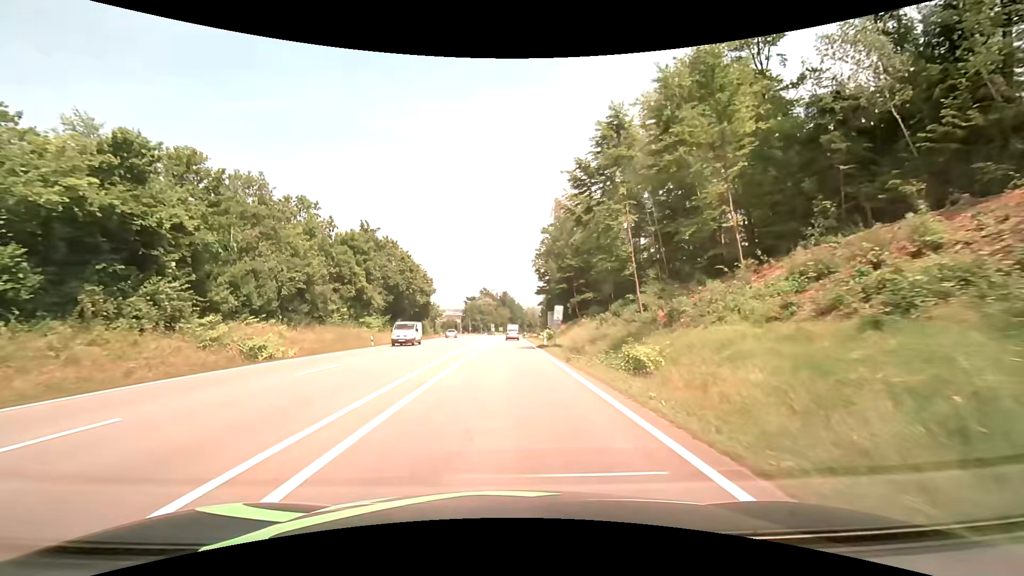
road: secondary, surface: asphalt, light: Day
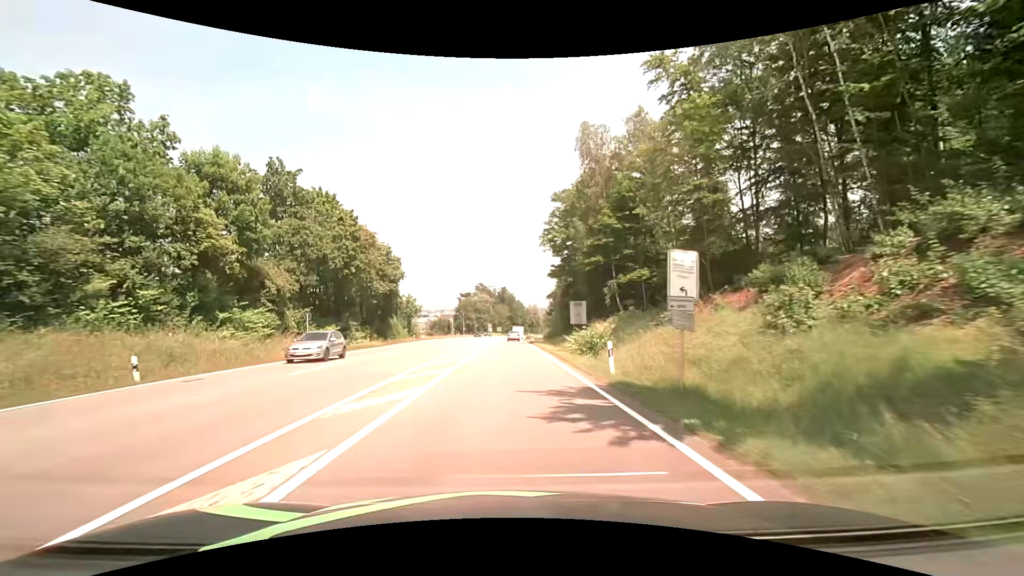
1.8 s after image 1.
(-0.1, +27.6) m; 0°
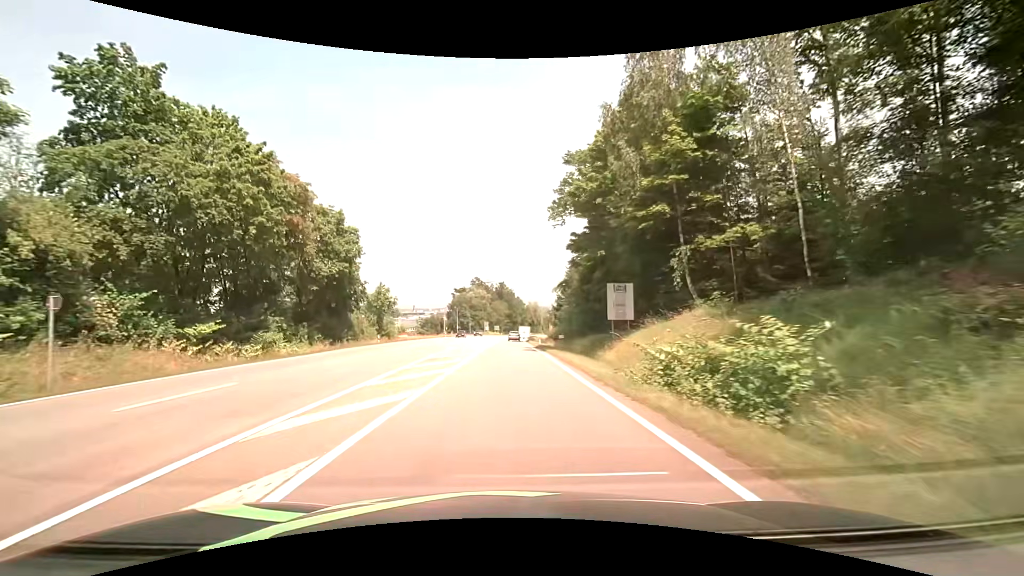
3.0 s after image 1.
(+0.1, +18.4) m; 0°
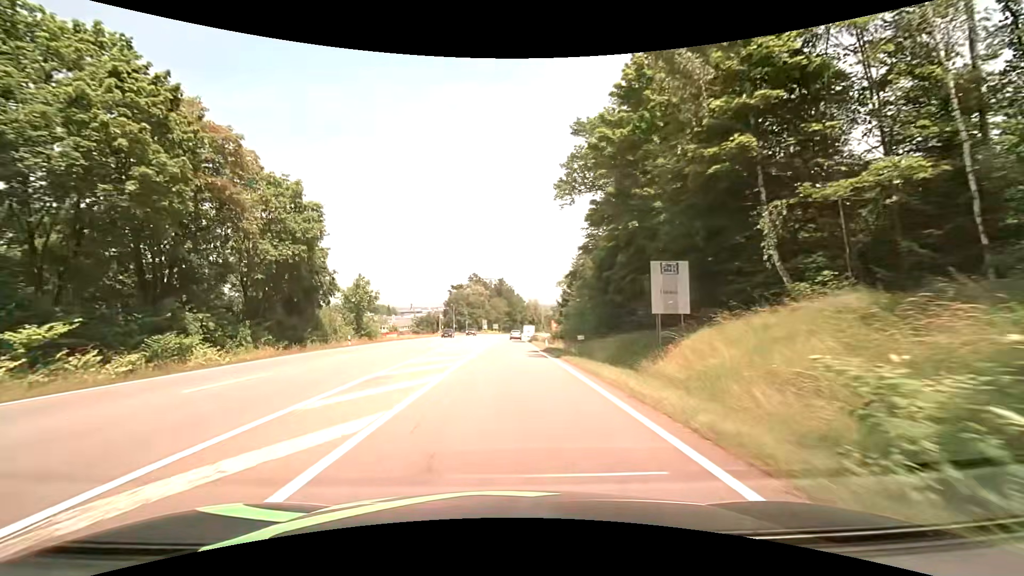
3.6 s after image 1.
(0.0, +9.2) m; 0°
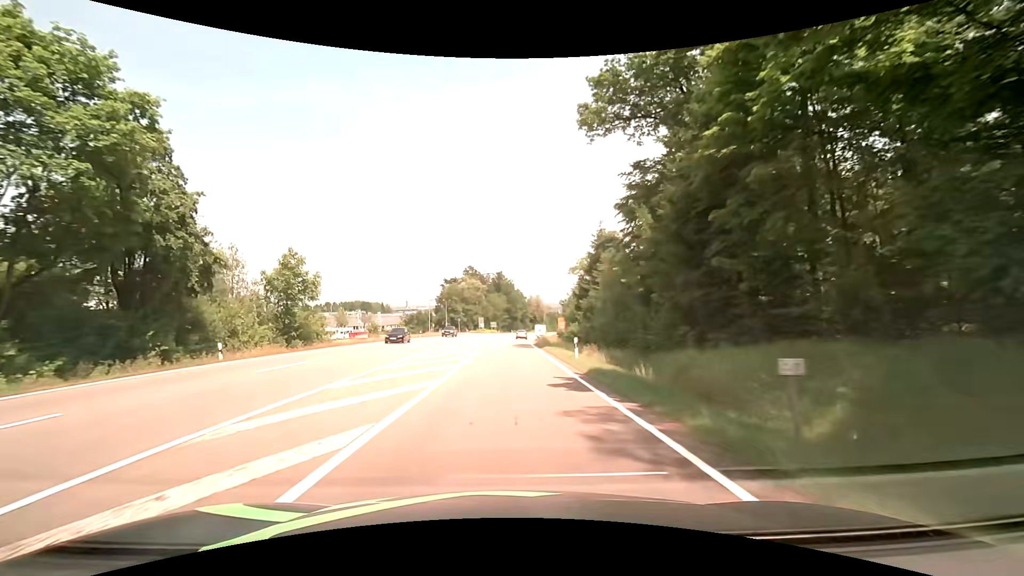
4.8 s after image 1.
(0.0, +18.4) m; 0°
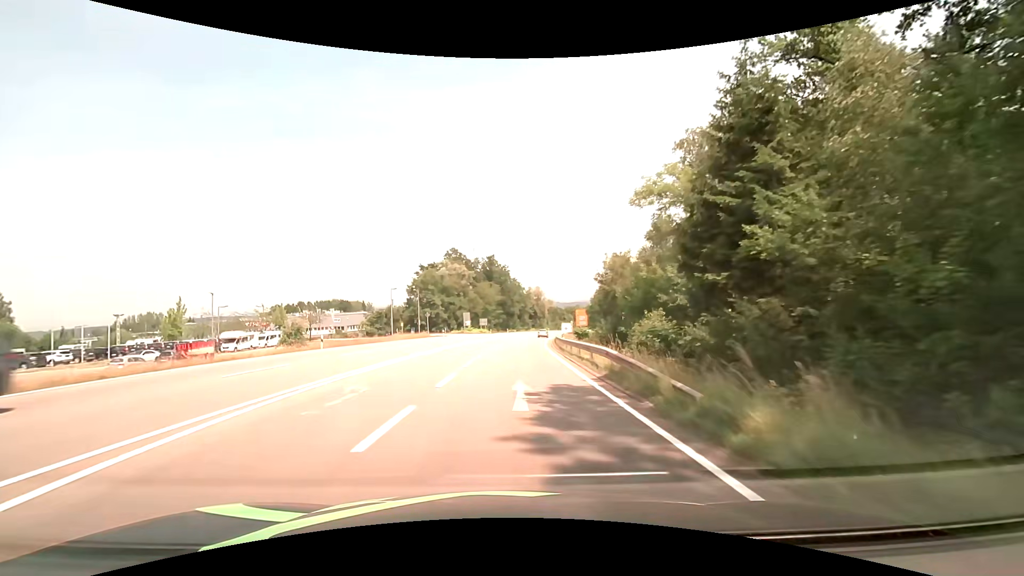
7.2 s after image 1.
(+0.4, +36.8) m; +1°
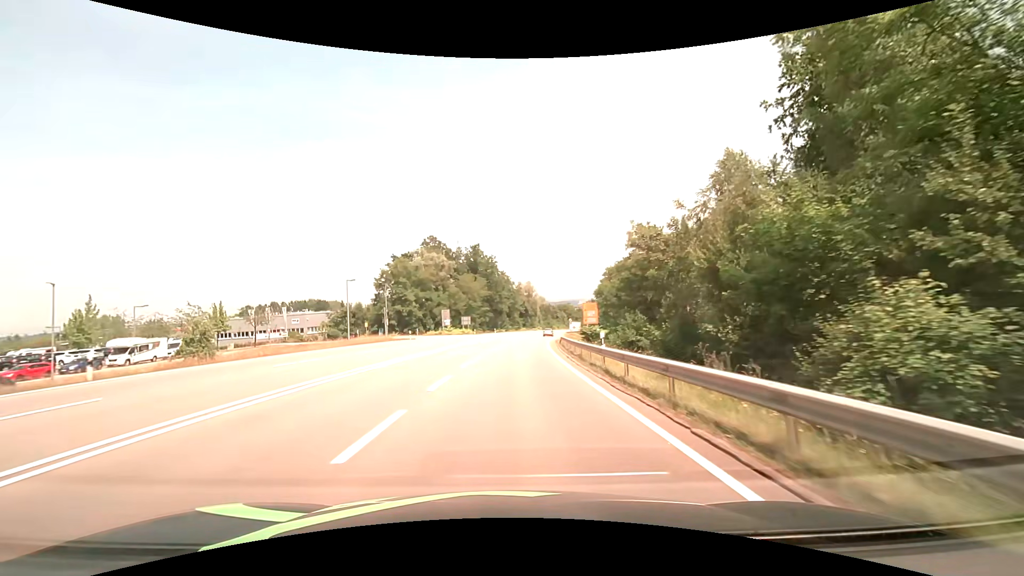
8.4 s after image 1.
(+0.2, +18.3) m; +1°
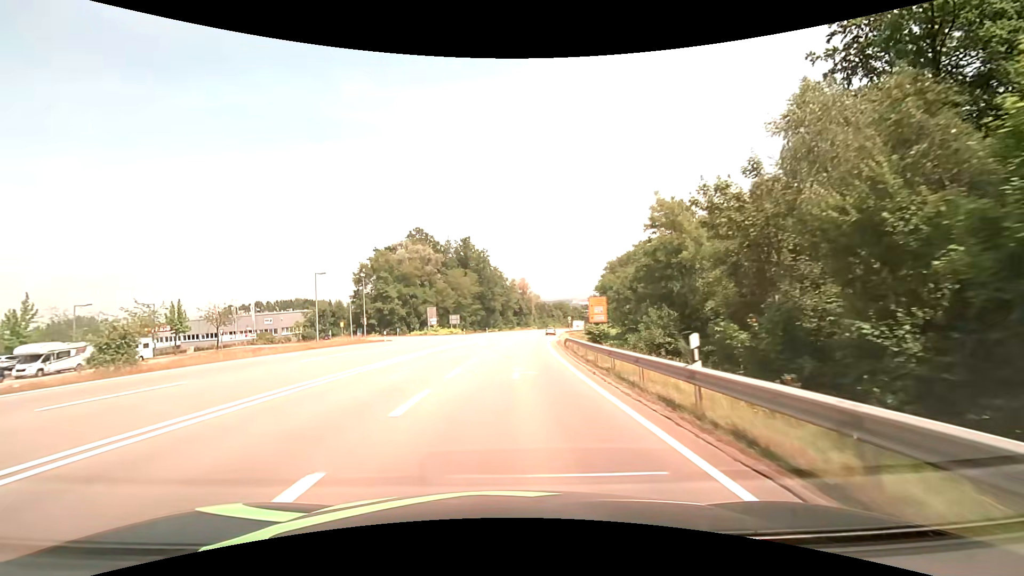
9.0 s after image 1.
(+0.1, +9.1) m; +1°
